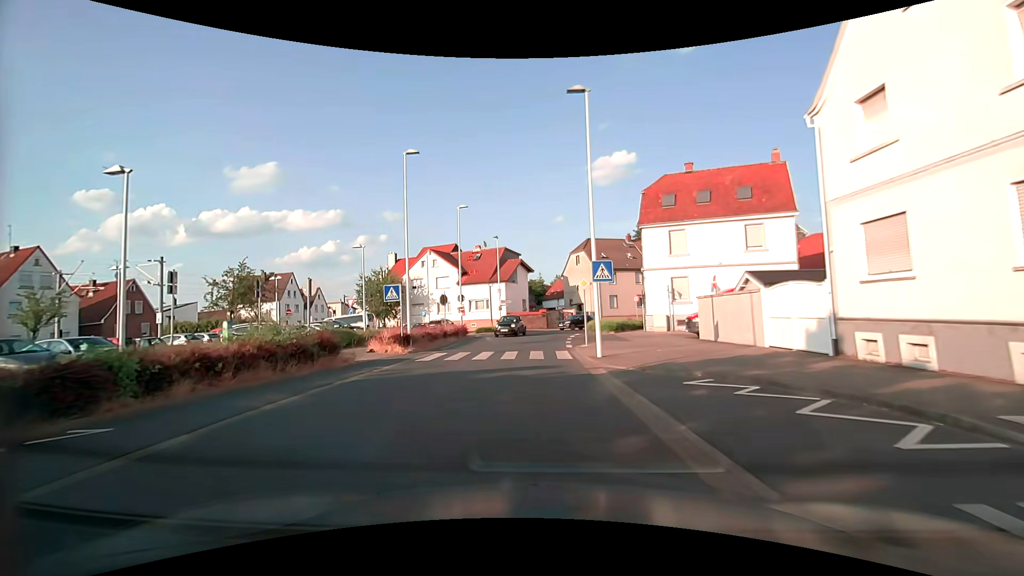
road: tertiary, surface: asphalt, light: Day
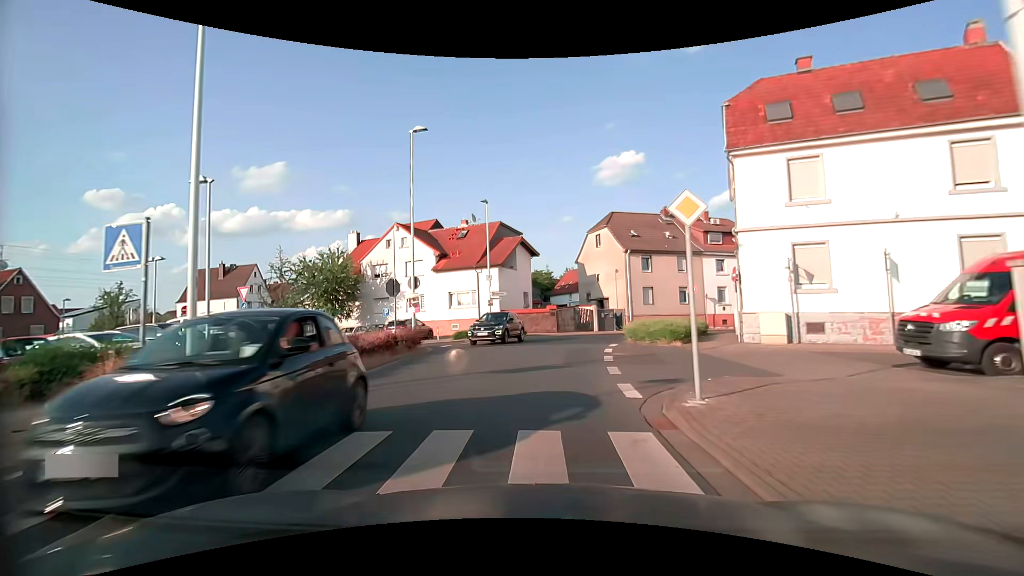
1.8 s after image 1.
(-0.1, +15.4) m; -1°
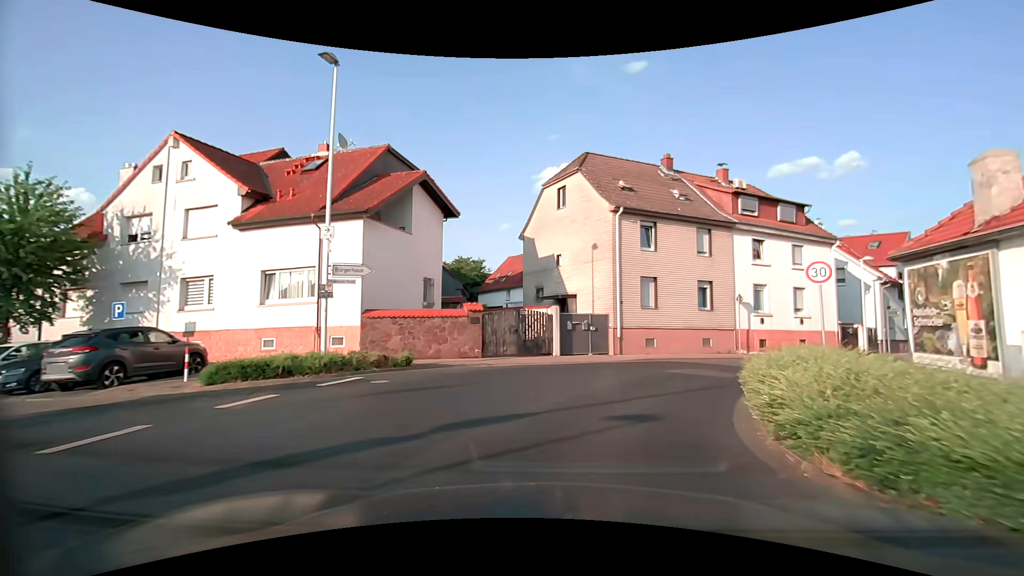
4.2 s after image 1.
(+0.7, +19.7) m; +6°
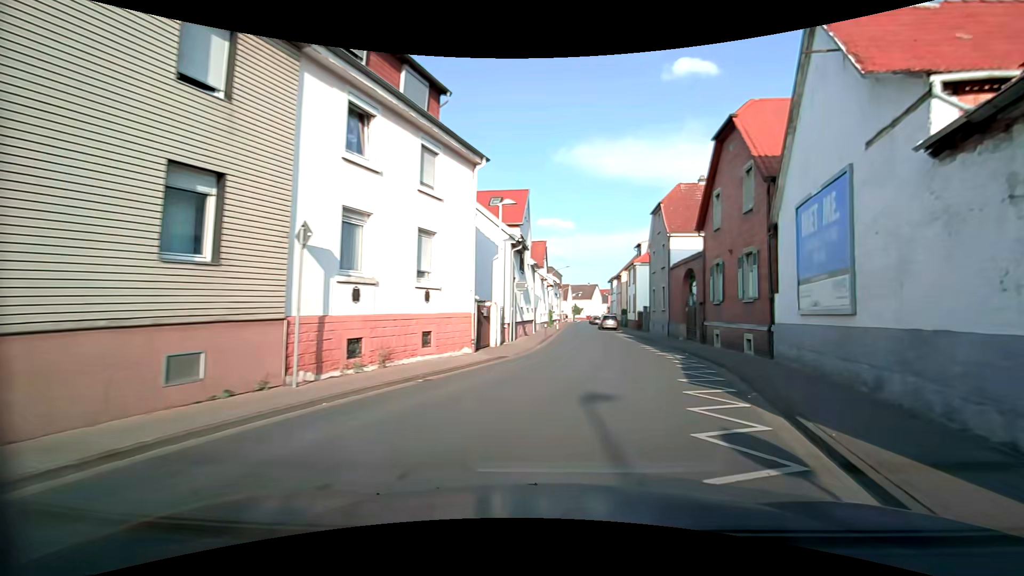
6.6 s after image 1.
(+5.9, +16.9) m; +42°
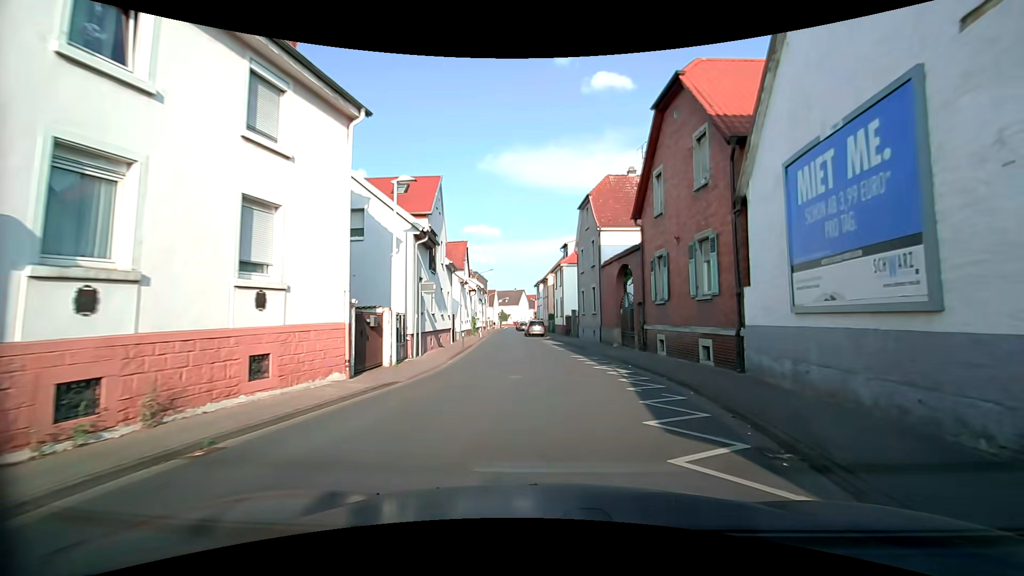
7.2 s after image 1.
(+0.5, +4.6) m; +10°
